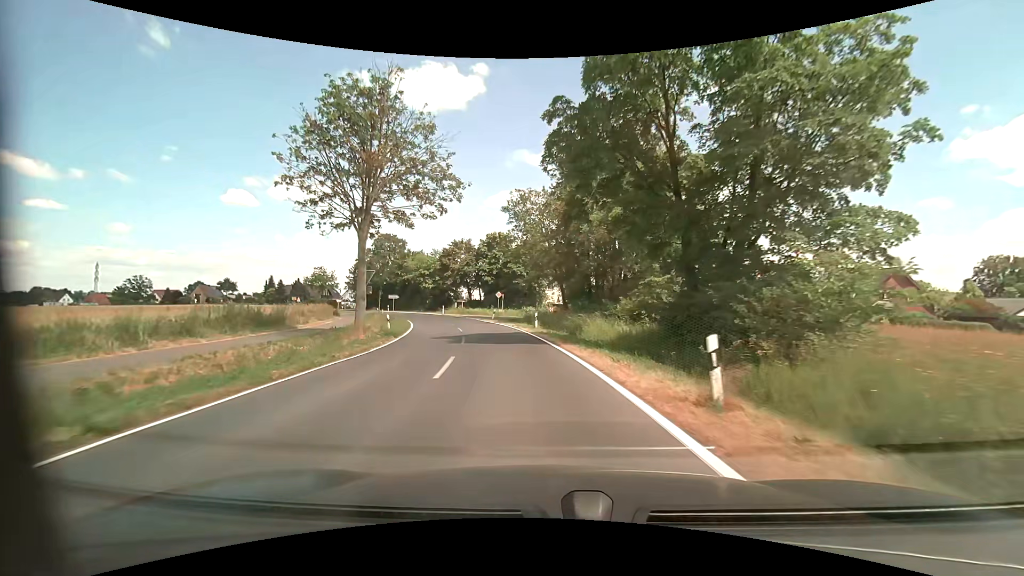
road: tertiary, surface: asphalt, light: Day
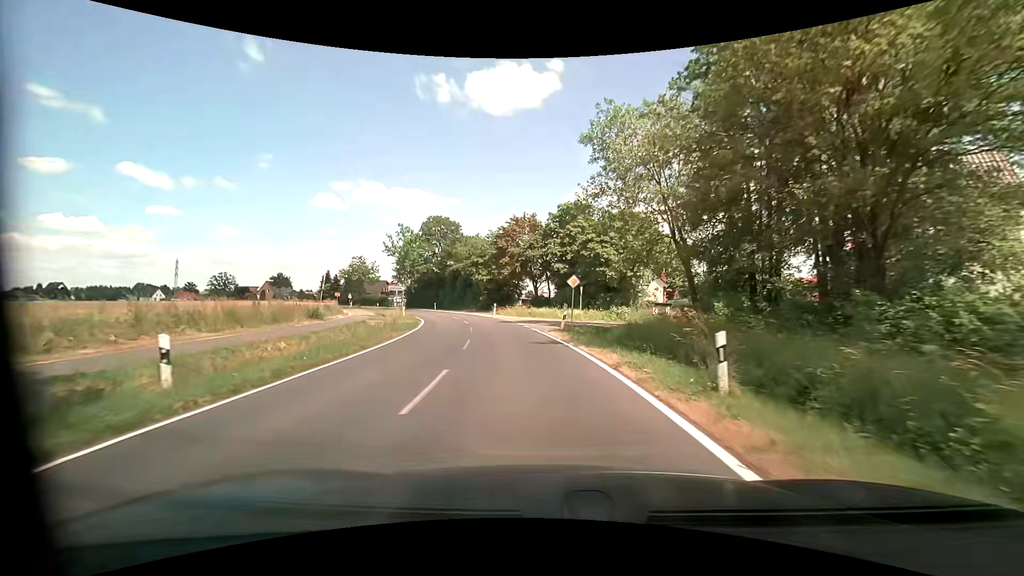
(-1.7, +21.7) m; -9°
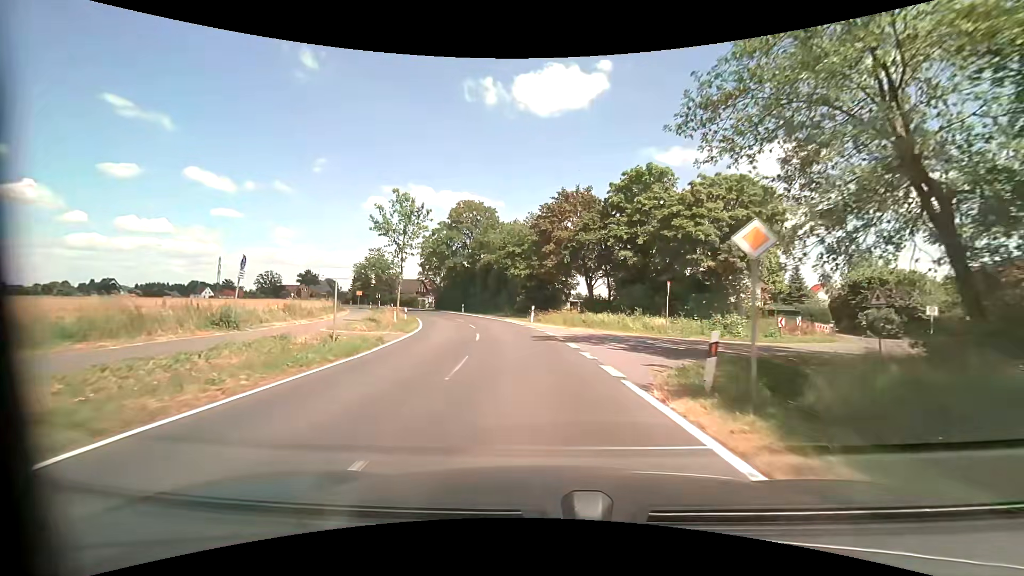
(-0.8, +14.9) m; -6°
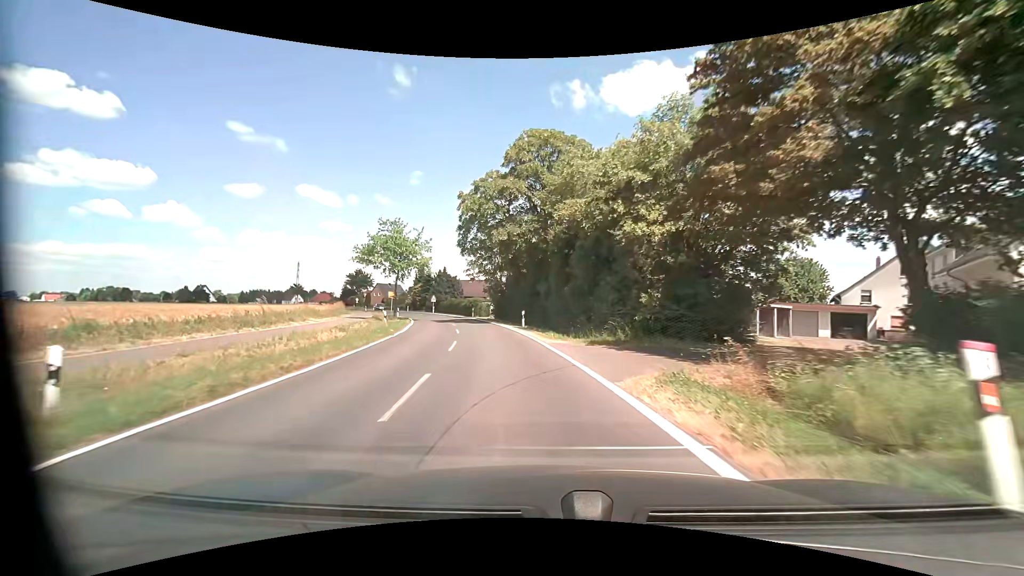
(-2.4, +30.4) m; -11°
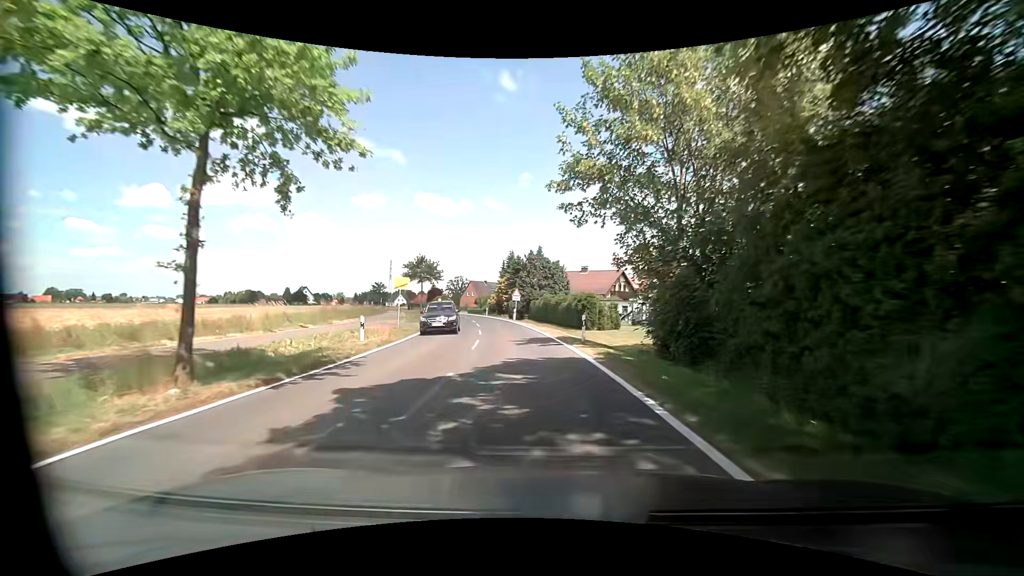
(-4.8, +37.1) m; -13°
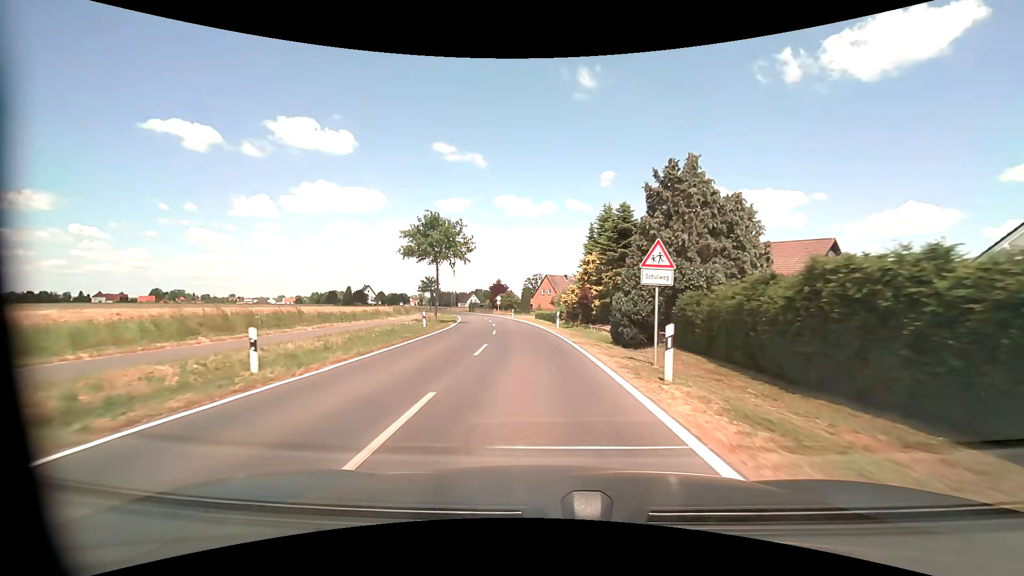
(-3.0, +37.7) m; -9°
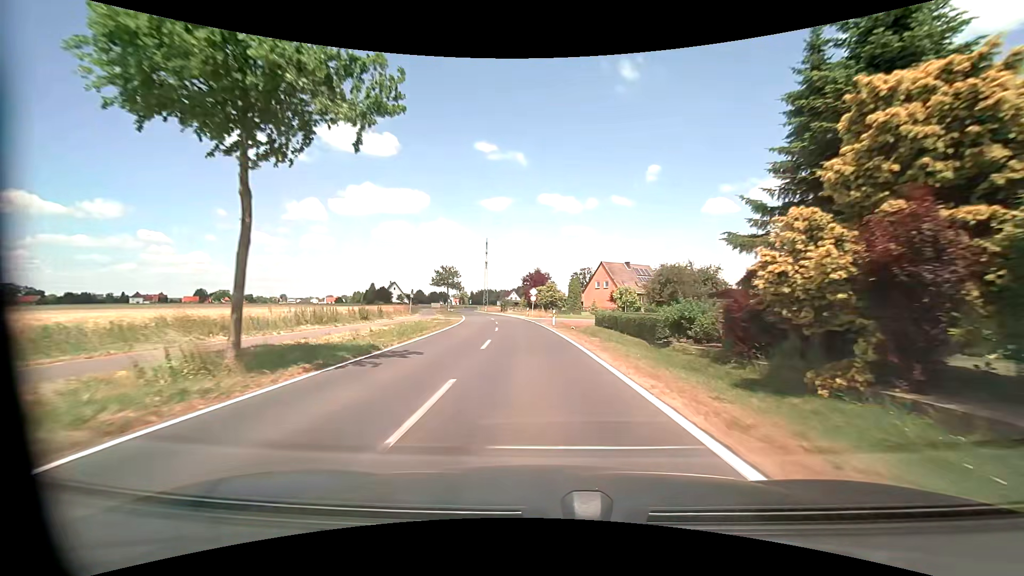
(-1.6, +31.6) m; -5°
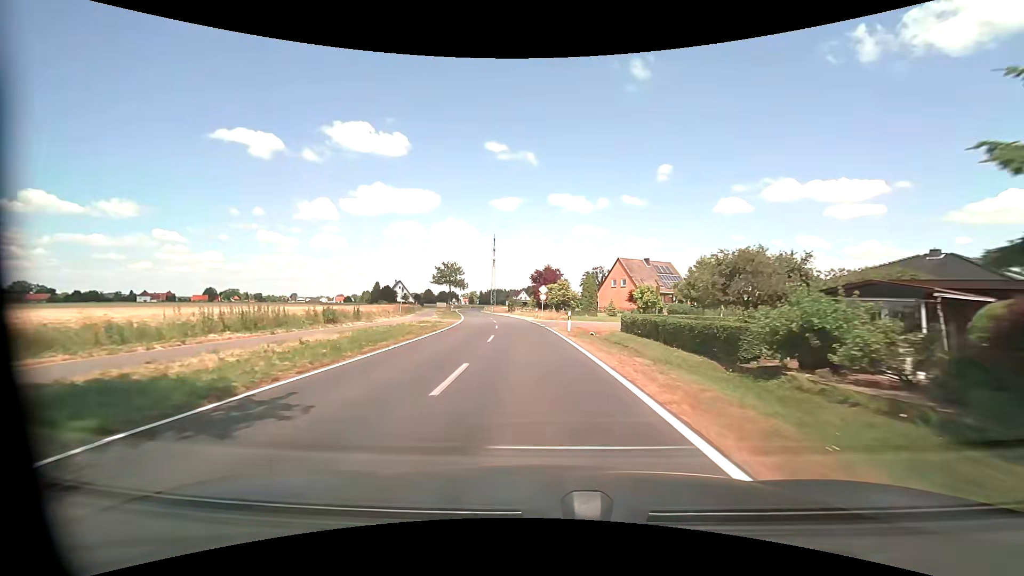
(-0.1, +8.1) m; -2°
(0, +10) (-1, +20) (-1, +30) (-2, +40) (-3, +50) (-5, +60) (-7, +70) (-8, +79) (-10, +89) (-12, +99) m
